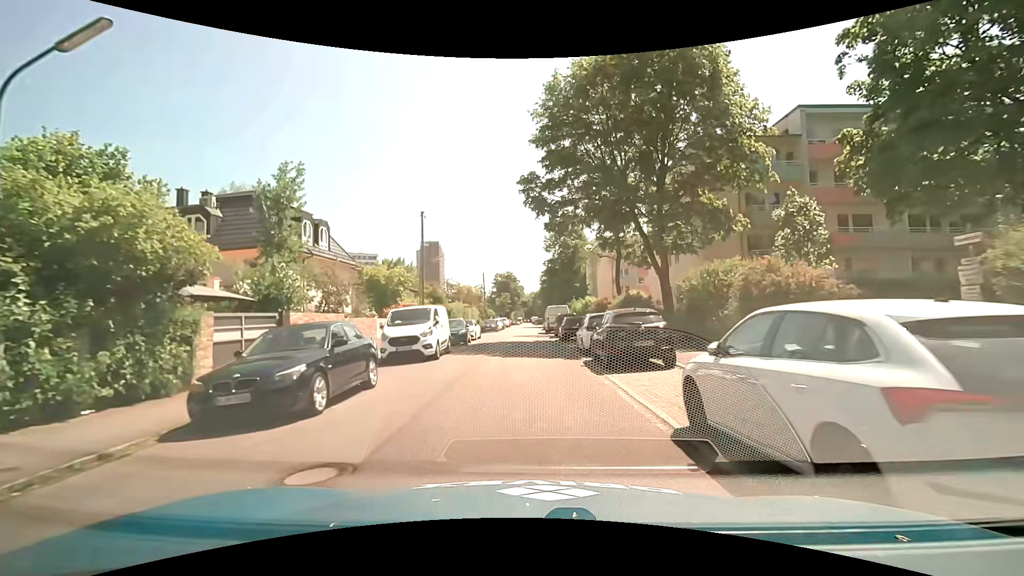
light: Day
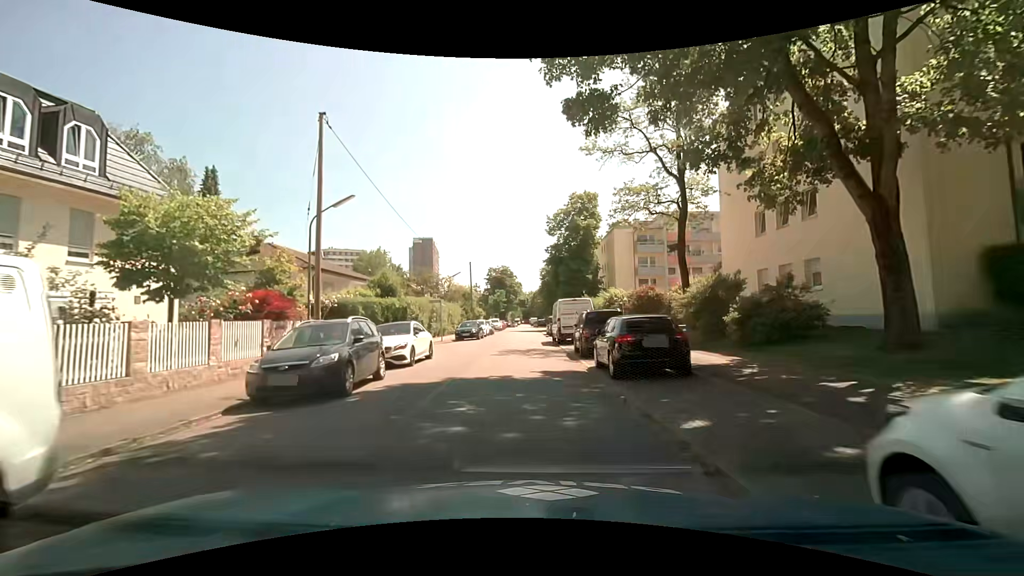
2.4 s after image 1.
(-0.1, +17.8) m; +1°
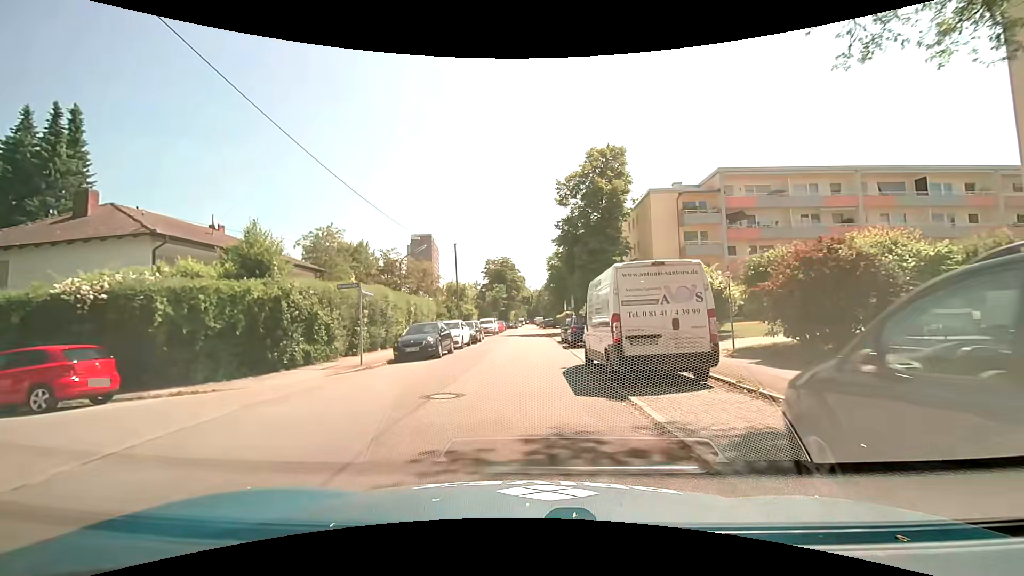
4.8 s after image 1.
(-0.1, +17.2) m; -1°
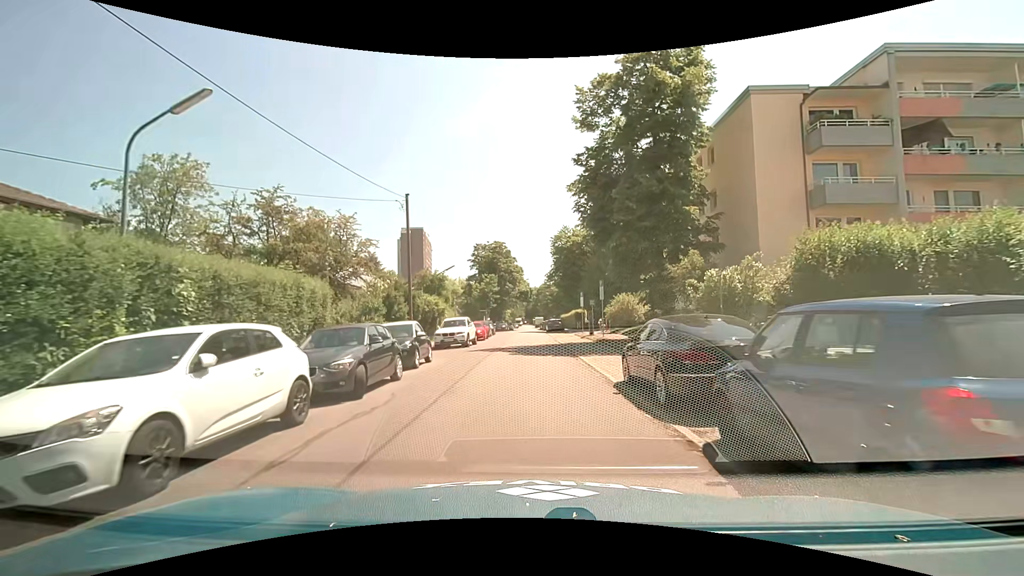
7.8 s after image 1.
(-0.3, +20.6) m; -1°
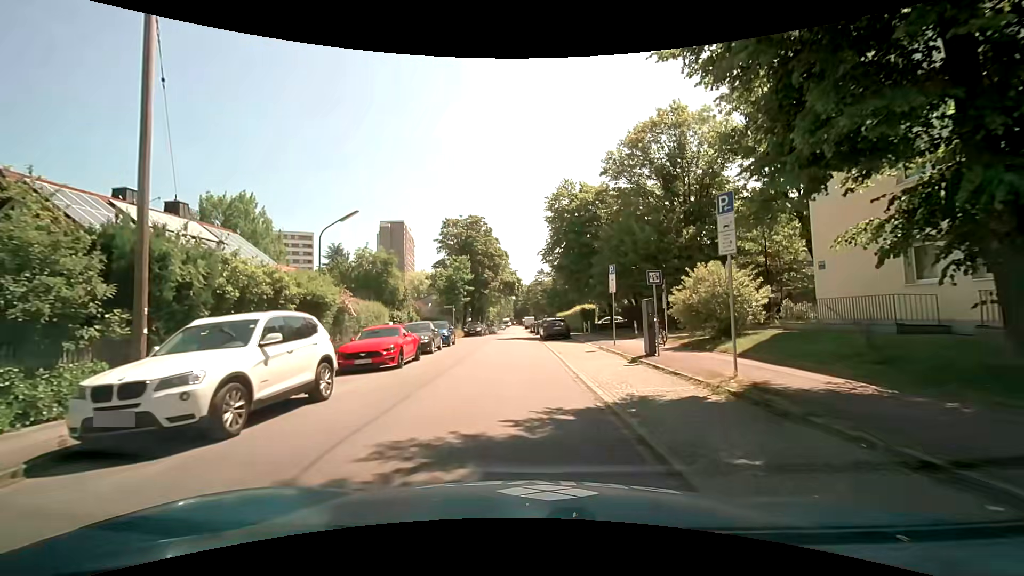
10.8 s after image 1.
(+0.5, +20.8) m; +1°
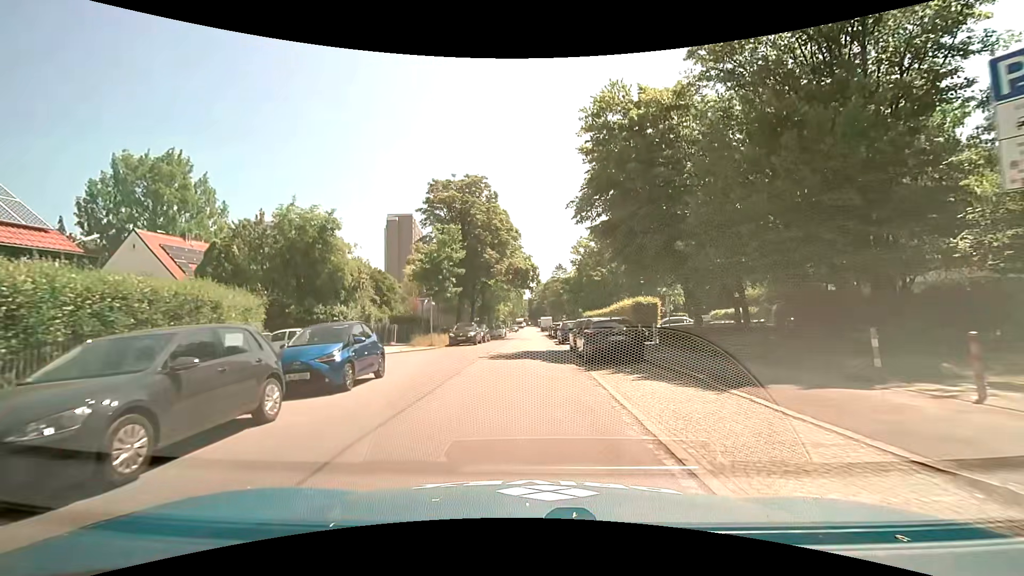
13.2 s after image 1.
(-0.3, +17.4) m; -1°
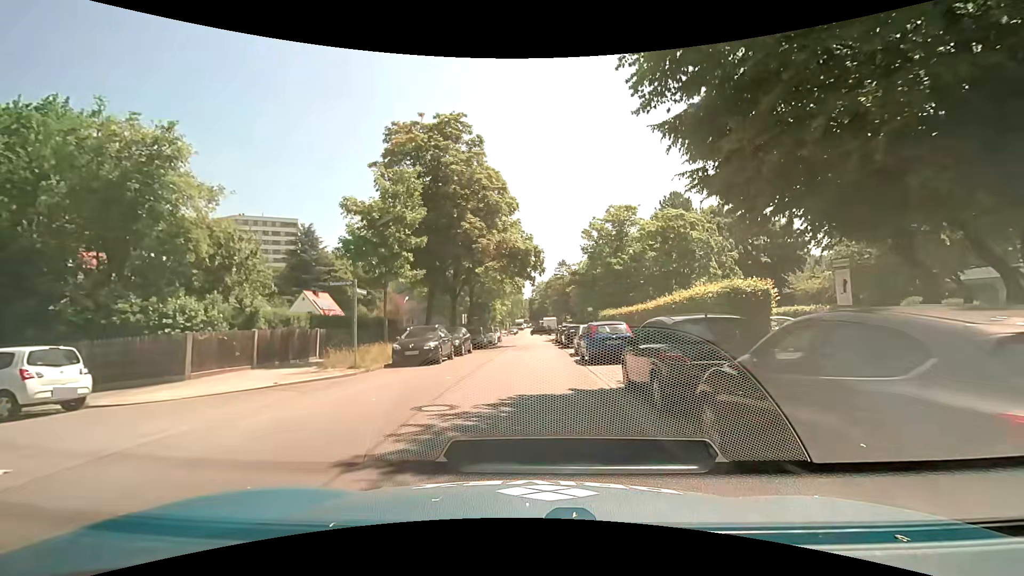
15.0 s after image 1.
(-0.1, +13.5) m; -1°
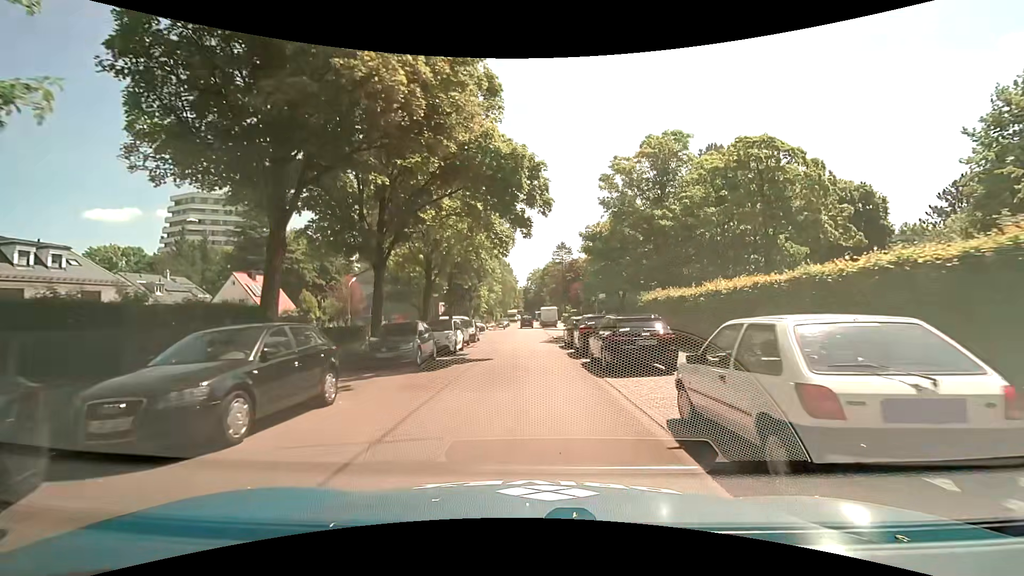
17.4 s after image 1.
(+0.3, +18.4) m; +1°
